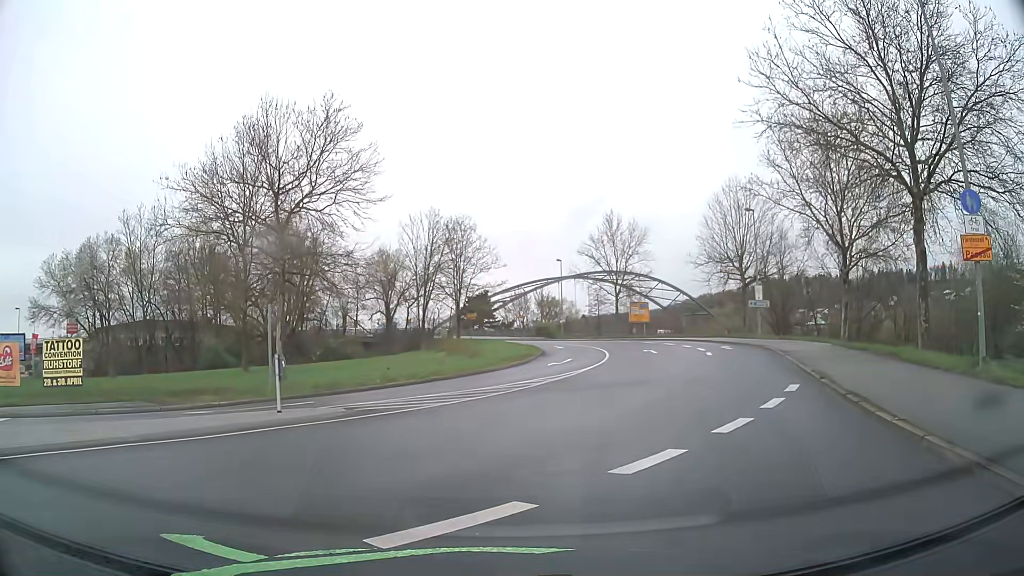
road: primary_link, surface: asphalt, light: Day
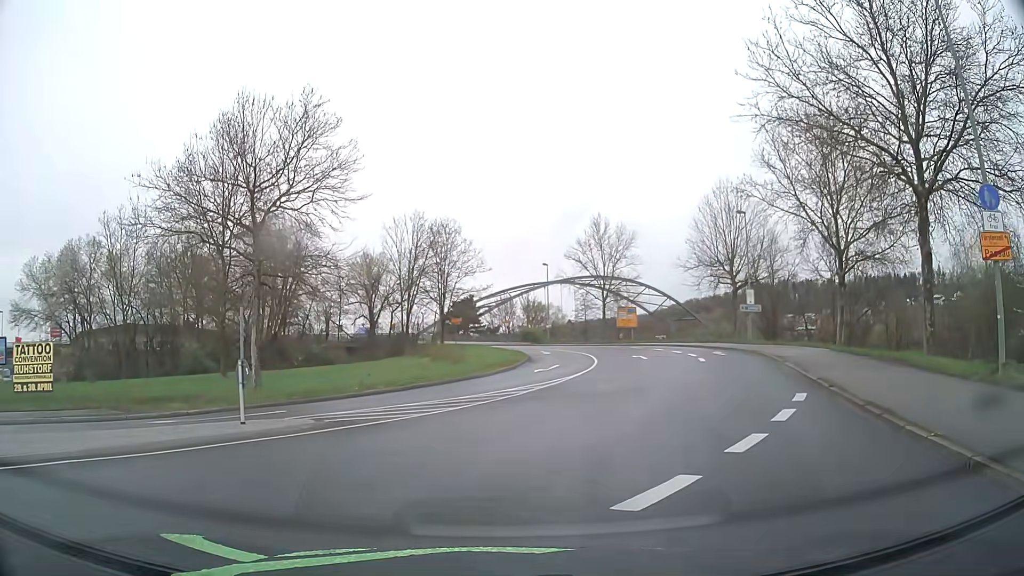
(0.0, +1.3) m; +2°
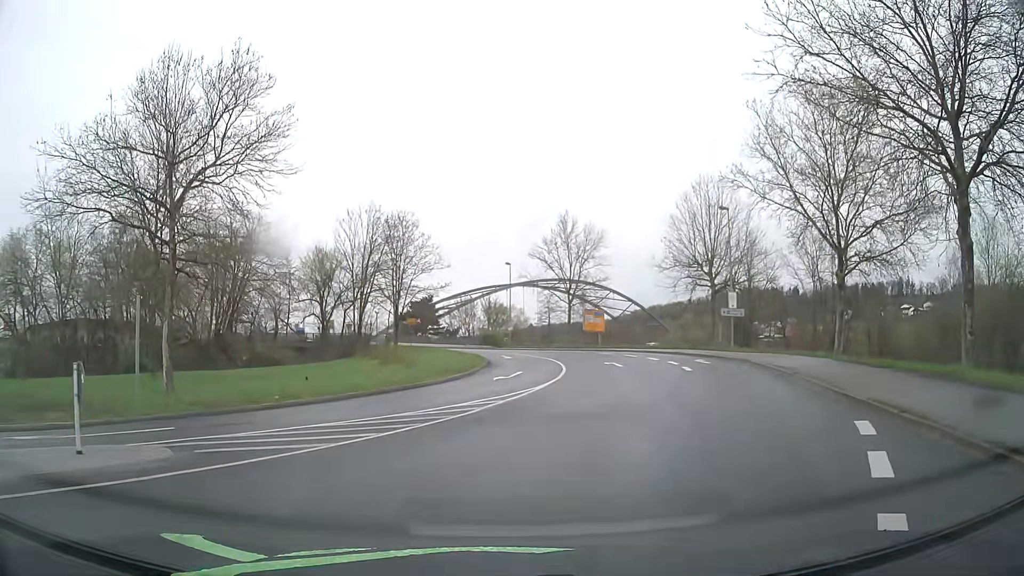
(+0.1, +4.7) m; +3°
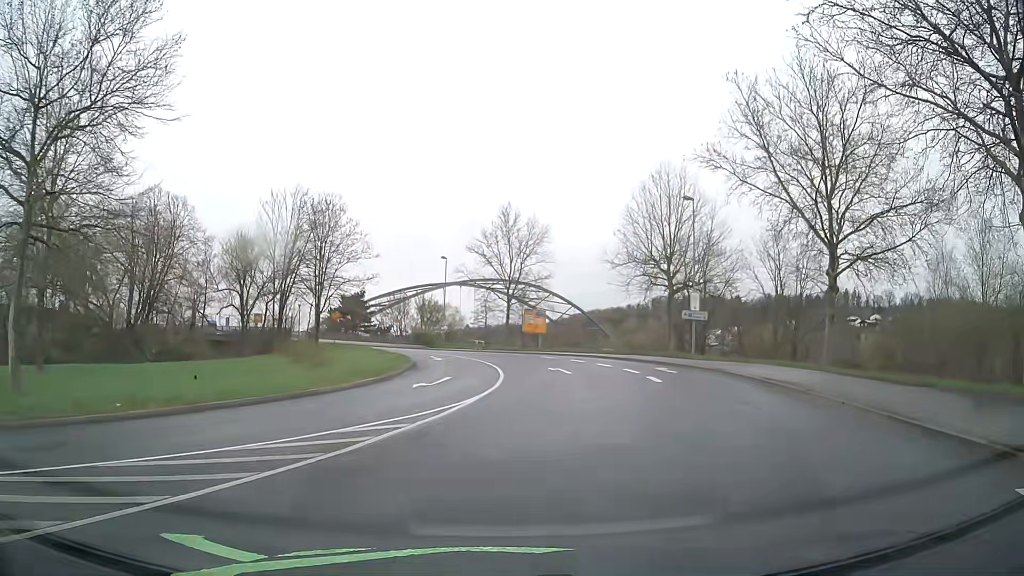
(+0.2, +5.9) m; +5°
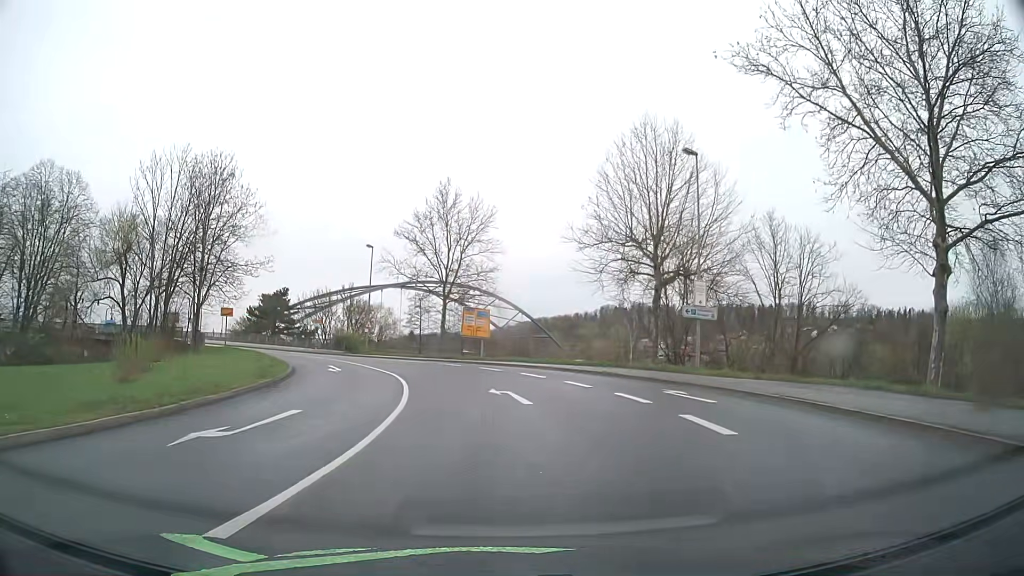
(+0.9, +13.0) m; +6°
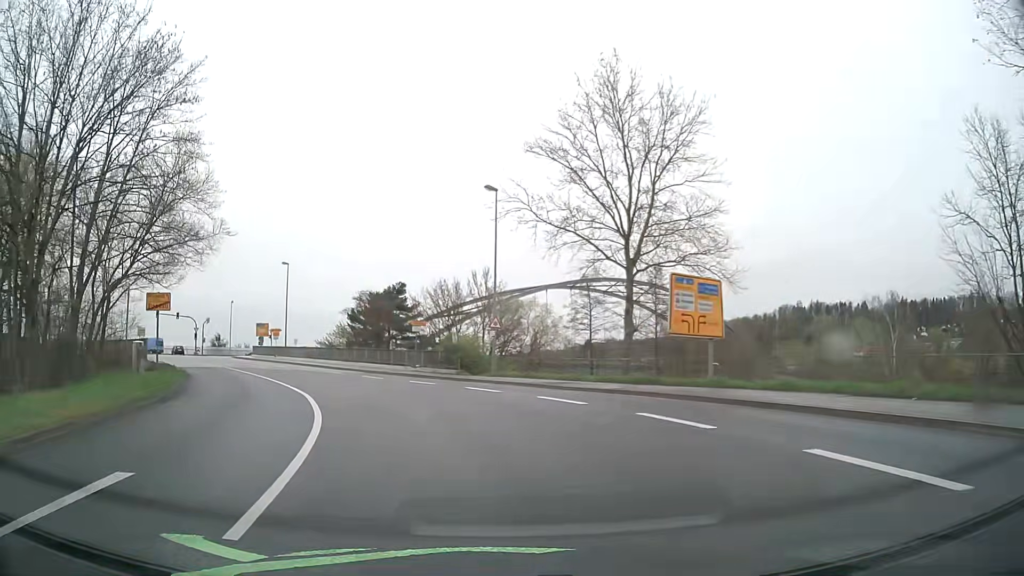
(-2.6, +27.5) m; -15°
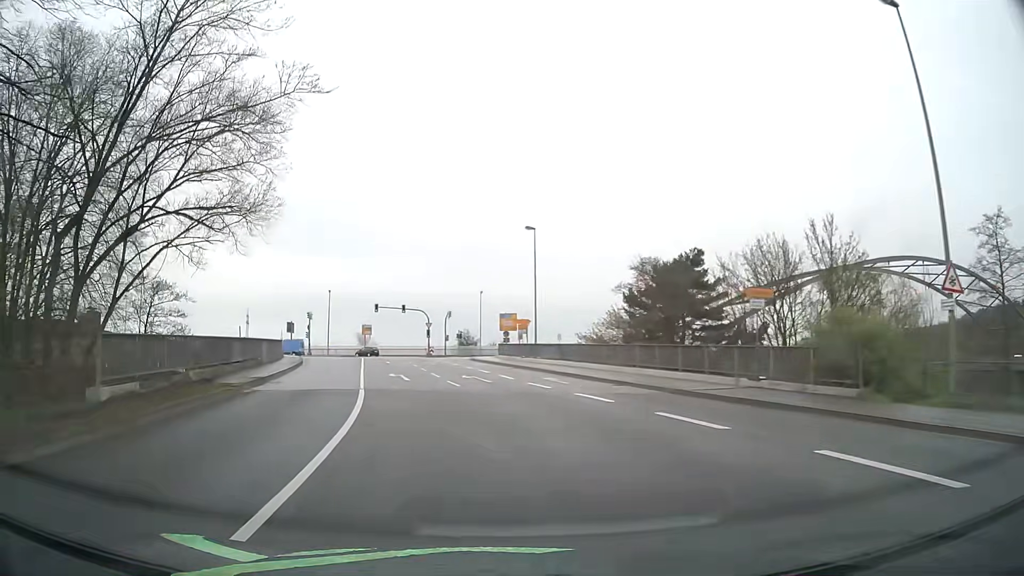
(-4.3, +20.7) m; -24°
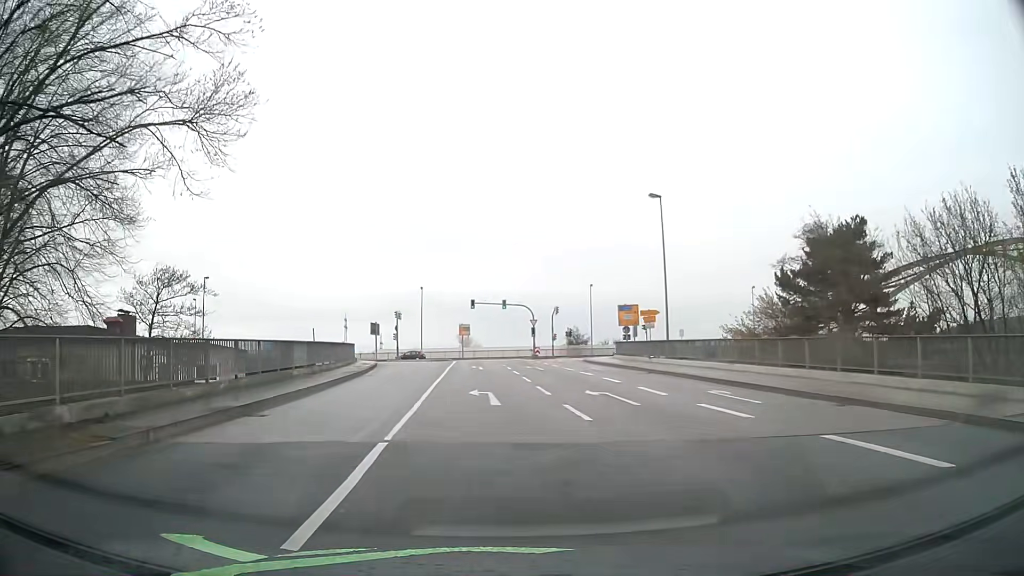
(-0.9, +10.5) m; -9°
(0, +10) (-1, +20) (-2, +30) (-2, +40) (-3, +50) (-3, +60) (-4, +70) (-8, +79) (-15, +86) (-25, +88) m
